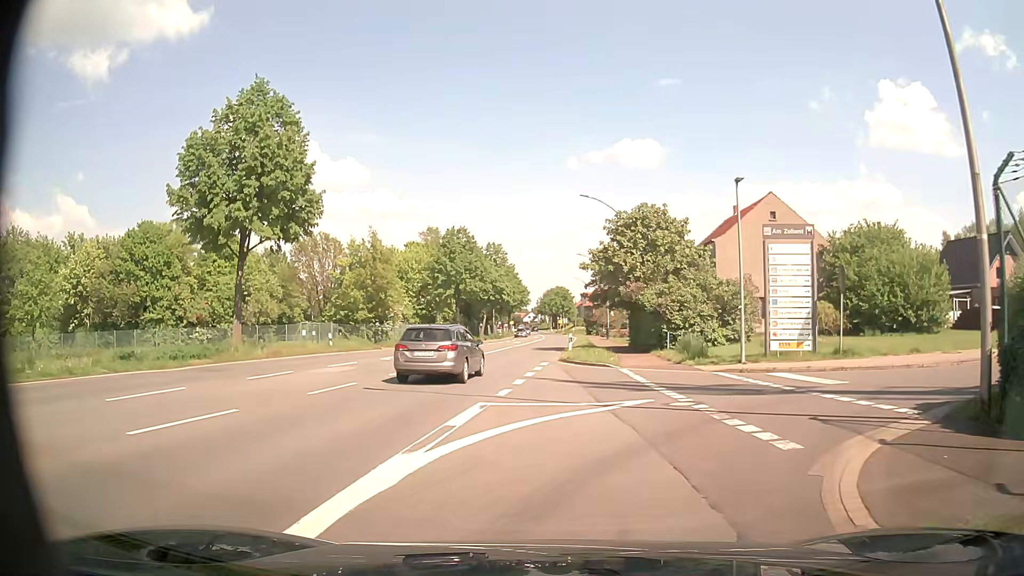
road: primary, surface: asphalt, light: Day
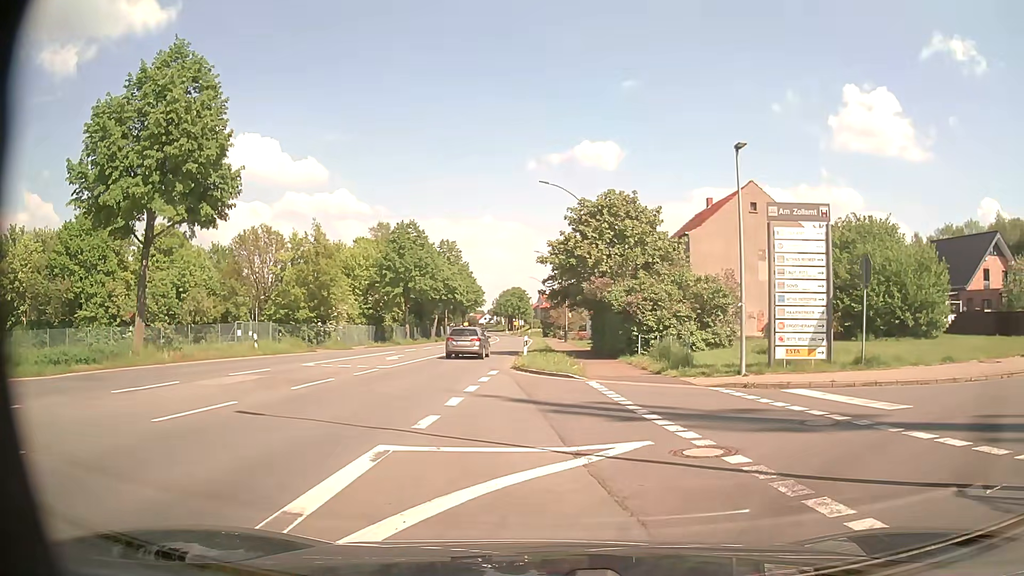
(0.0, +4.4) m; +2°
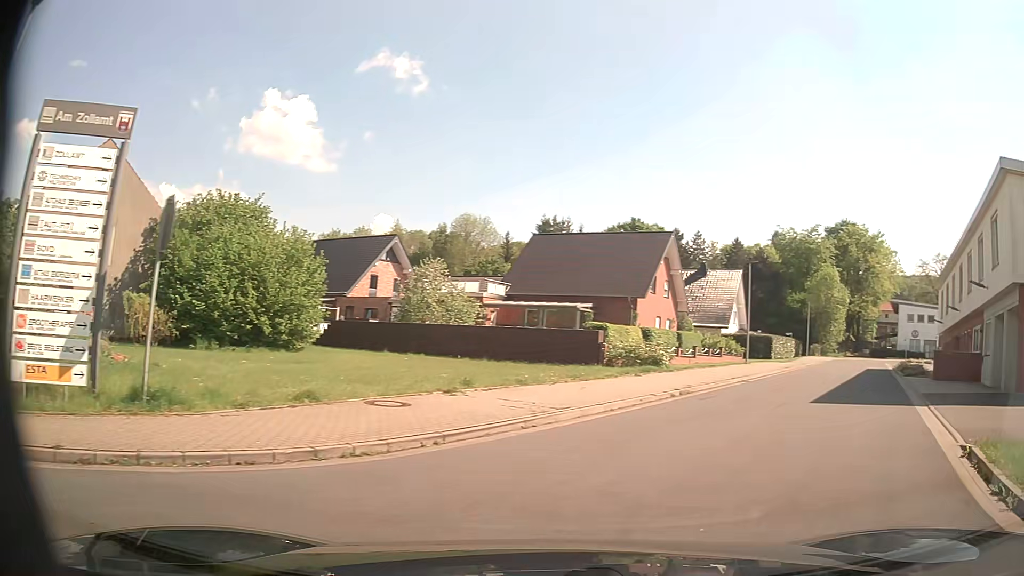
(+3.5, +8.0) m; +53°
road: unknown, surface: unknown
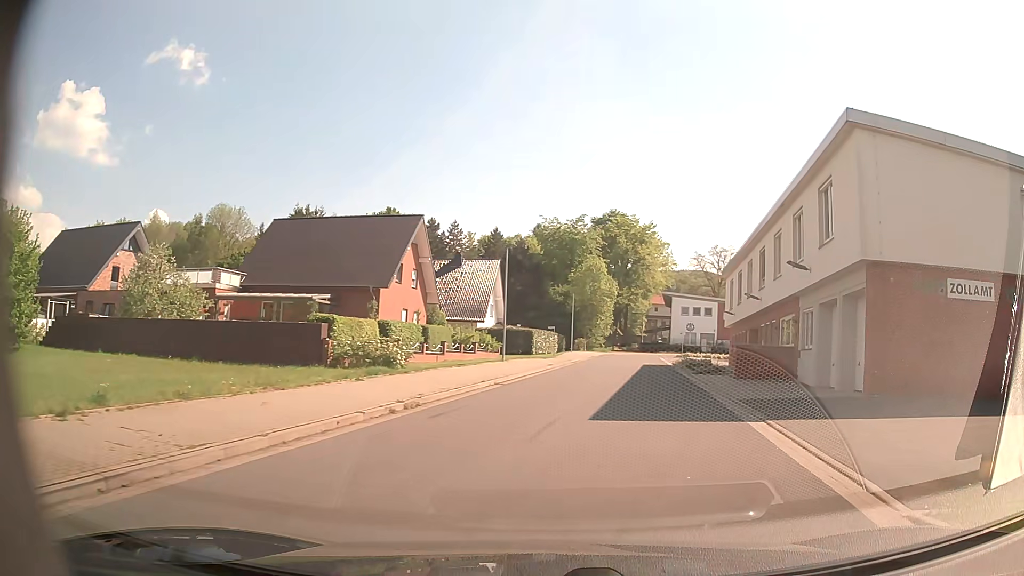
(+1.1, +5.0) m; +22°
